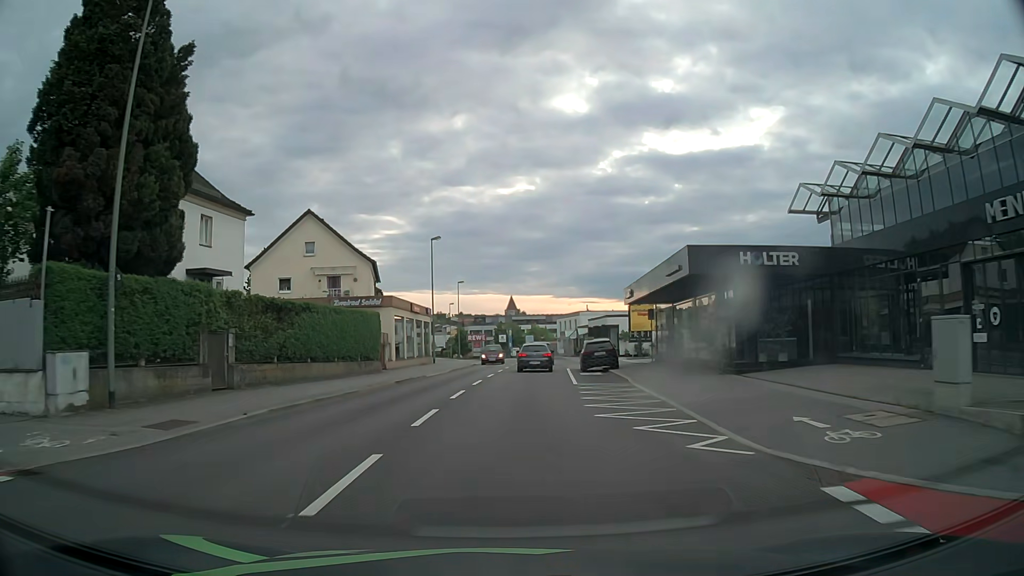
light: Day
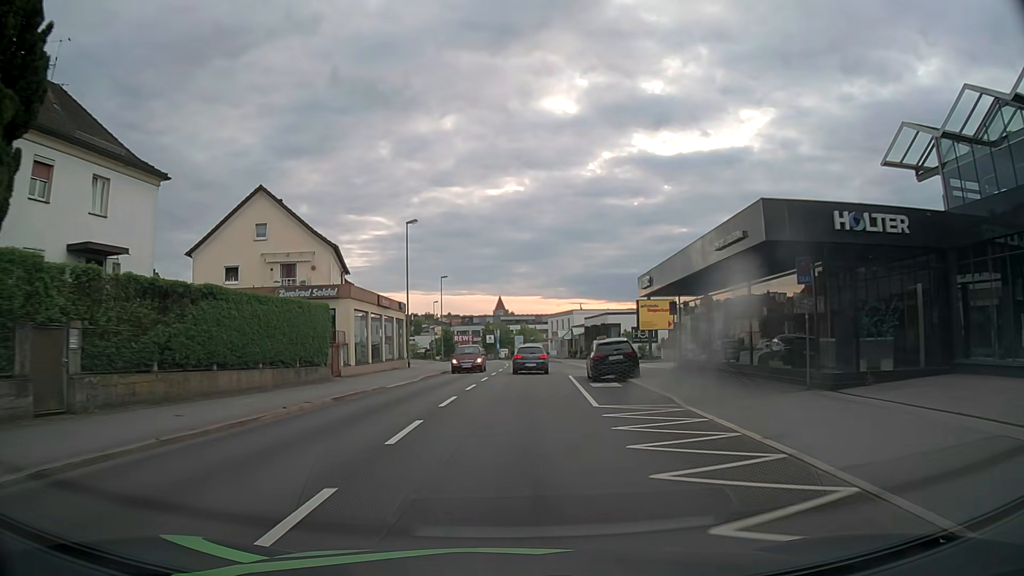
(+0.1, +7.8) m; +1°
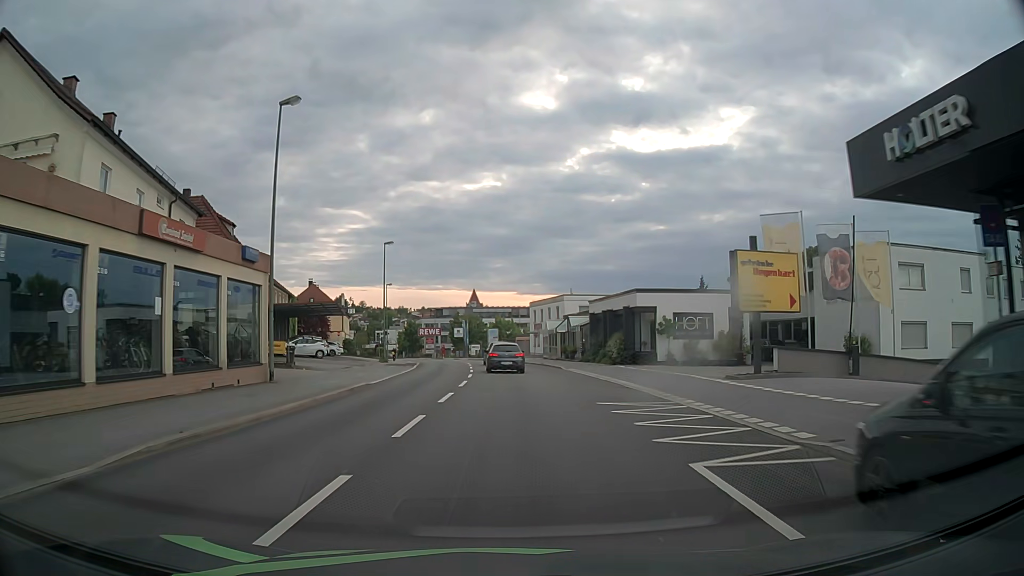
(+0.4, +23.5) m; +2°
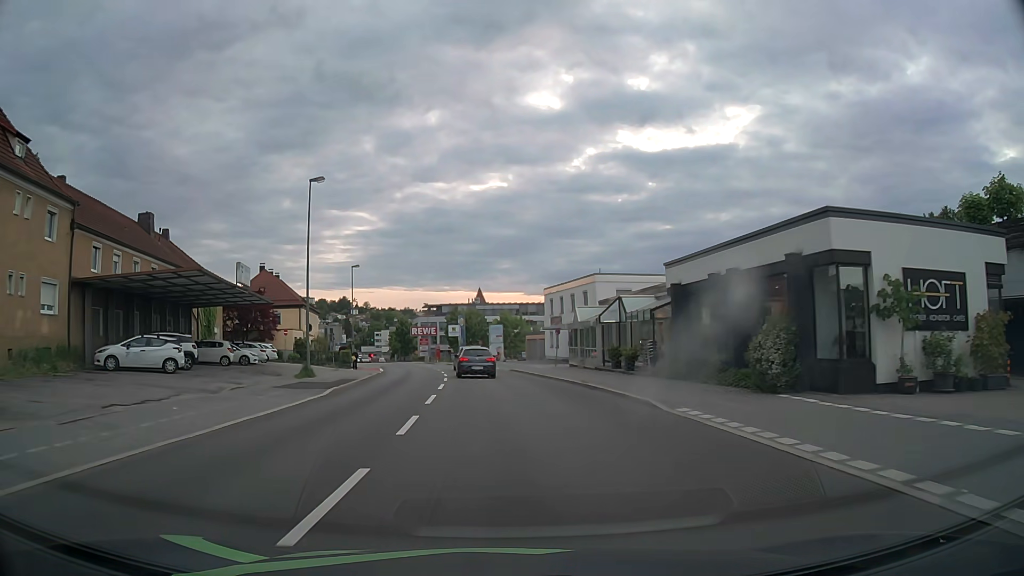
(+0.1, +23.5) m; -1°
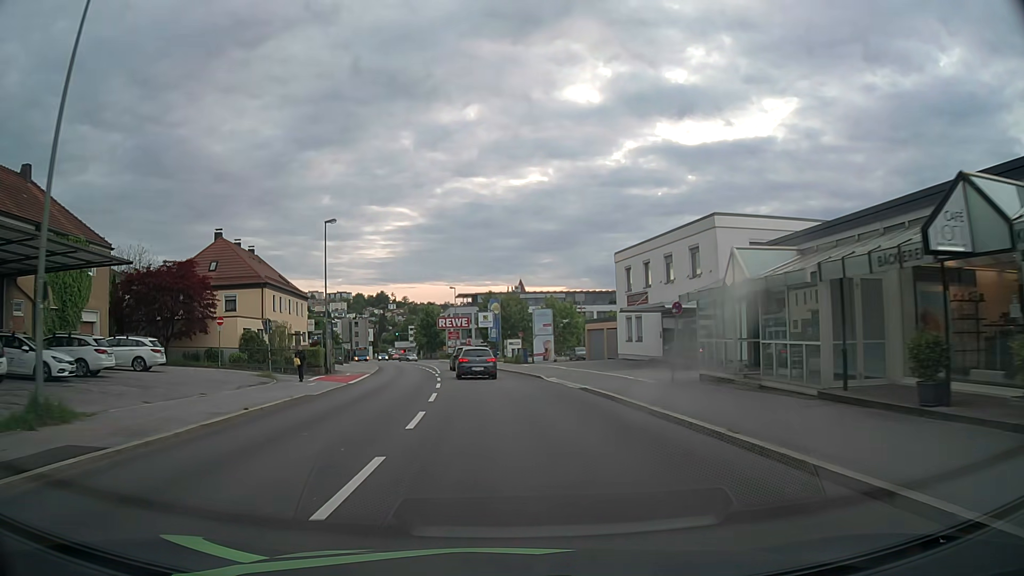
(-0.7, +23.4) m; -3°
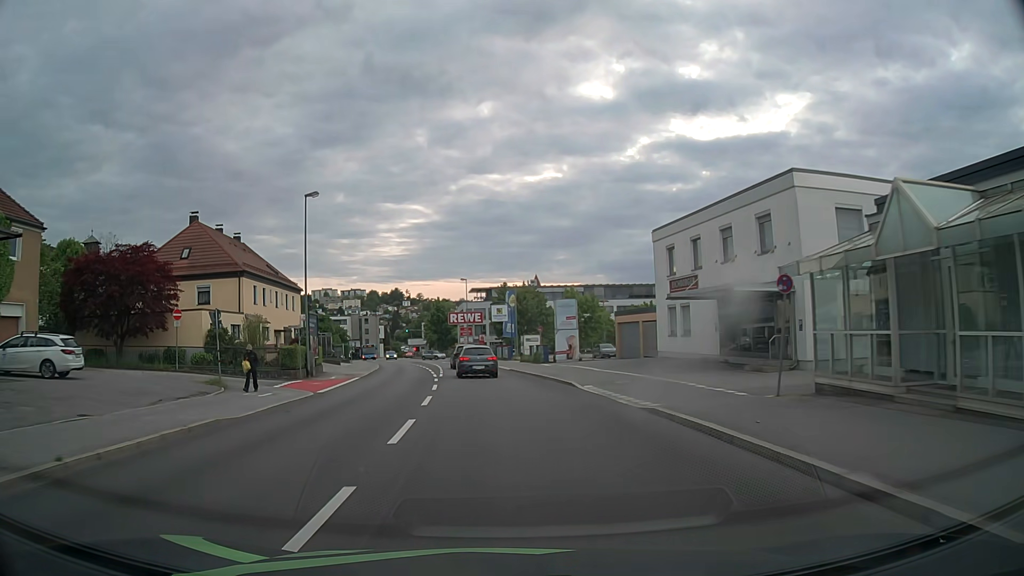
(-0.1, +7.8) m; -2°
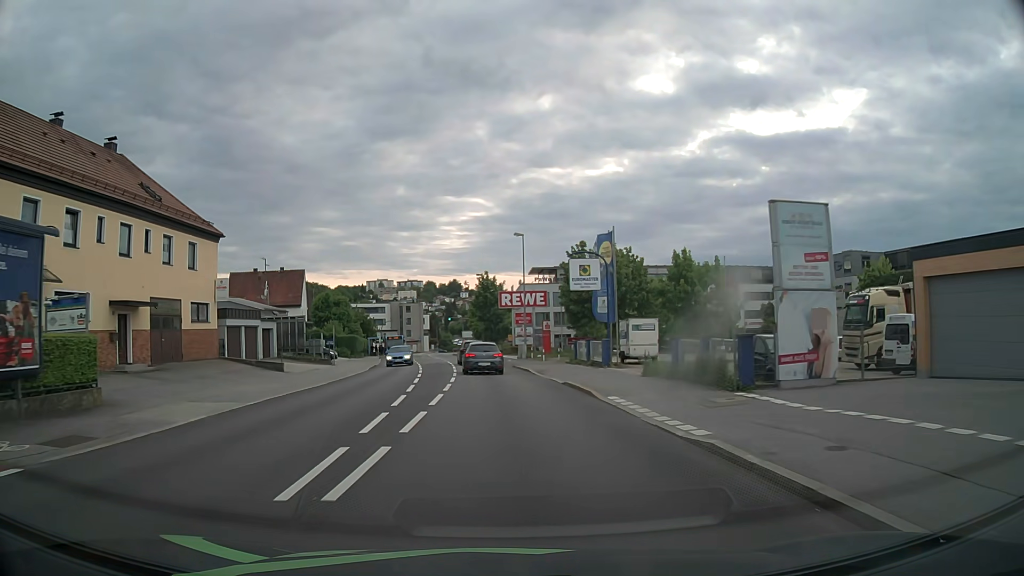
(-1.4, +31.0) m; -5°
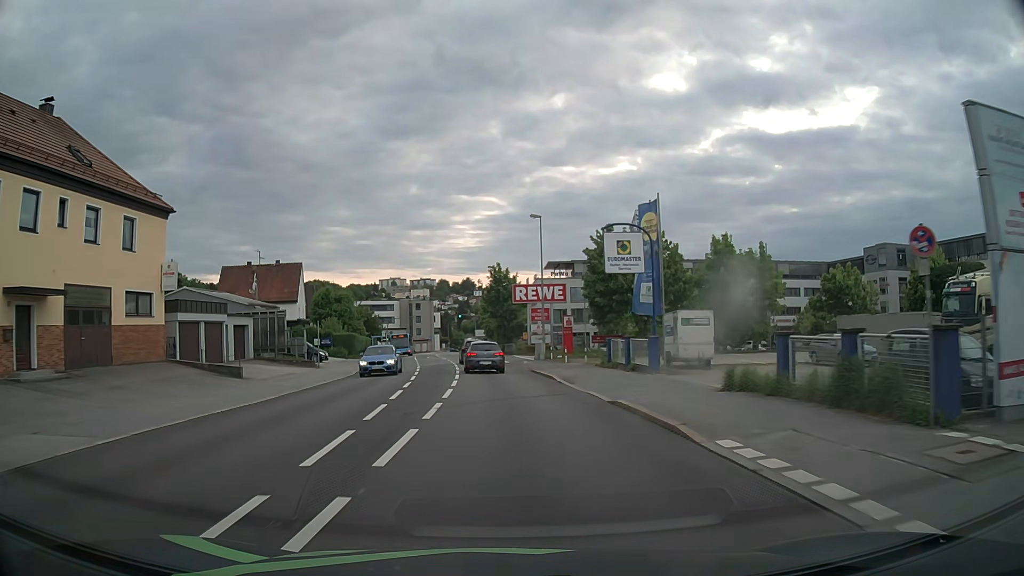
(-0.1, +7.5) m; -1°
(0, +10) (0, +20) (-1, +30) (-2, +40) (-3, +50) (-4, +60) (-5, +70) (-6, +80) (-8, +90) (-9, +100) m
